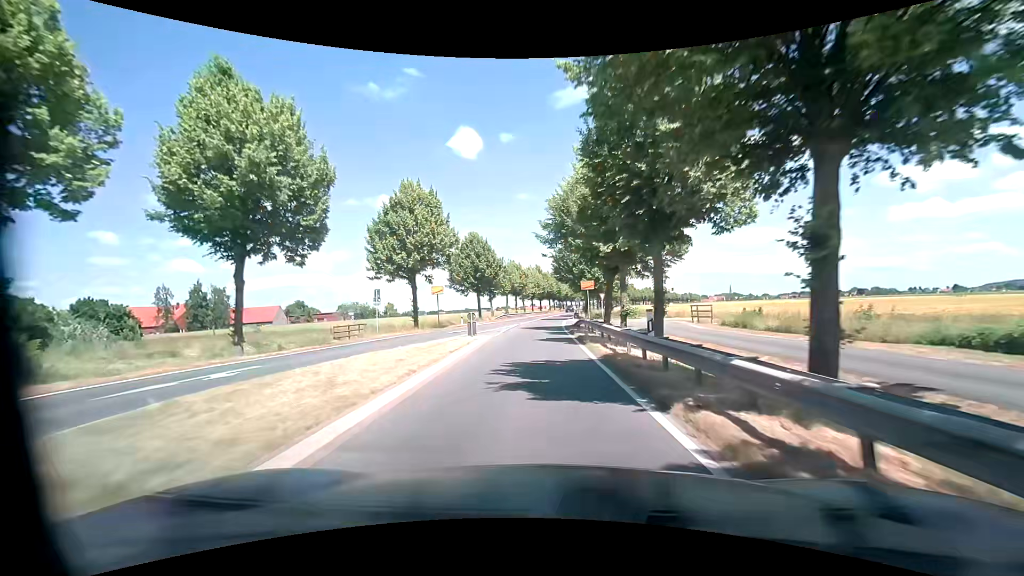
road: primary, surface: asphalt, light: Day
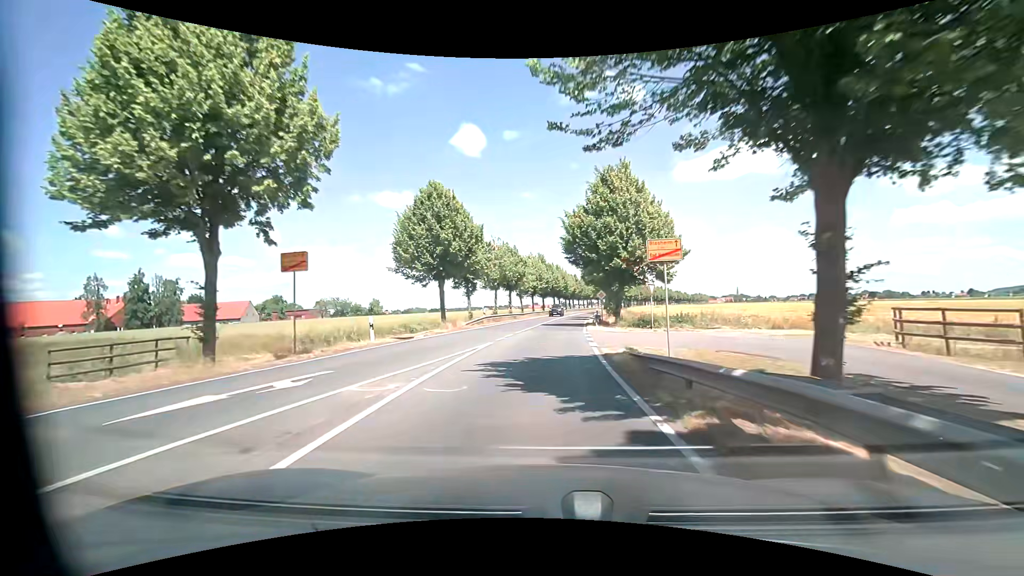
(-0.1, +22.5) m; 0°
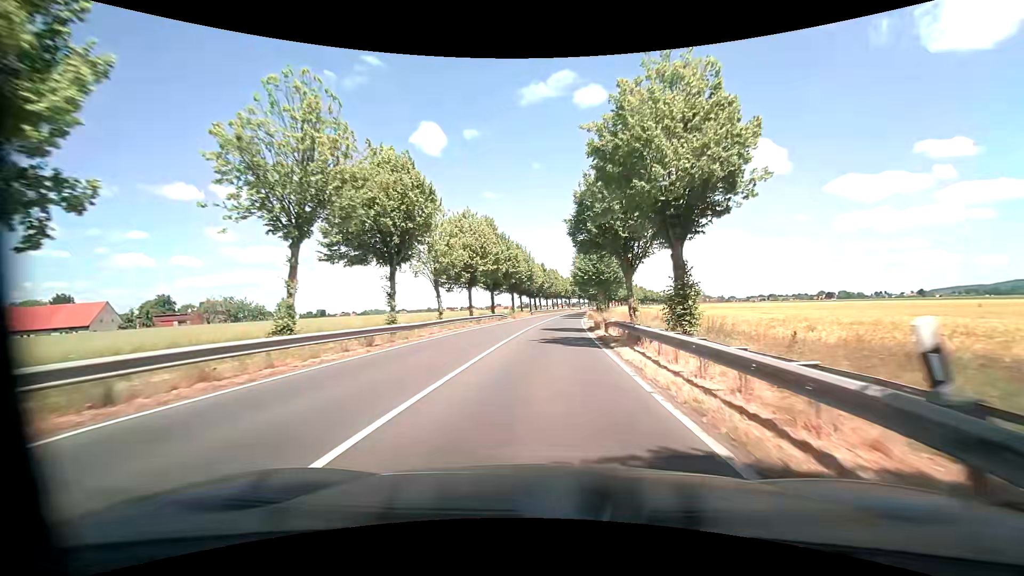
(+1.4, +39.0) m; +5°
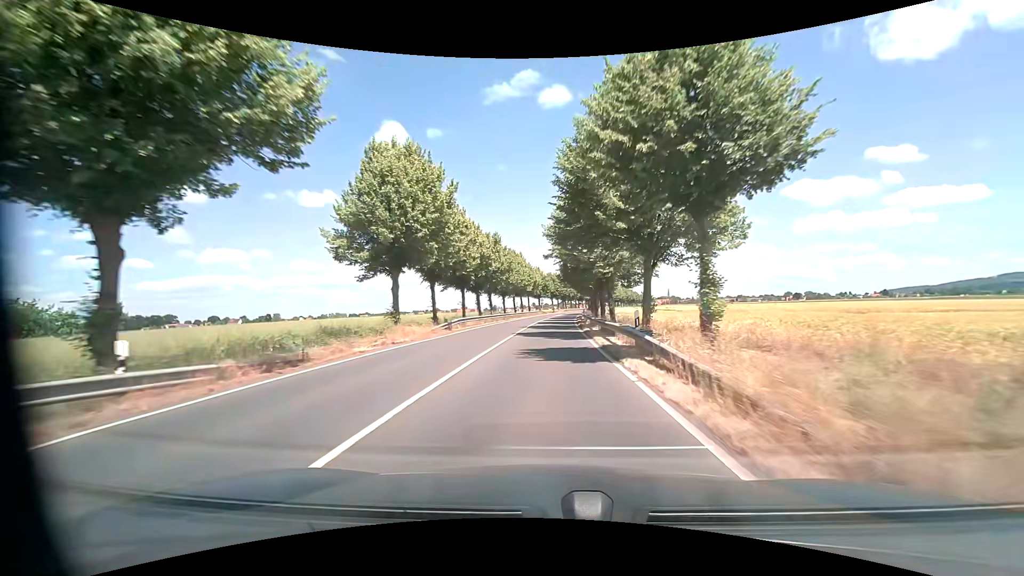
(+1.4, +46.1) m; +3°
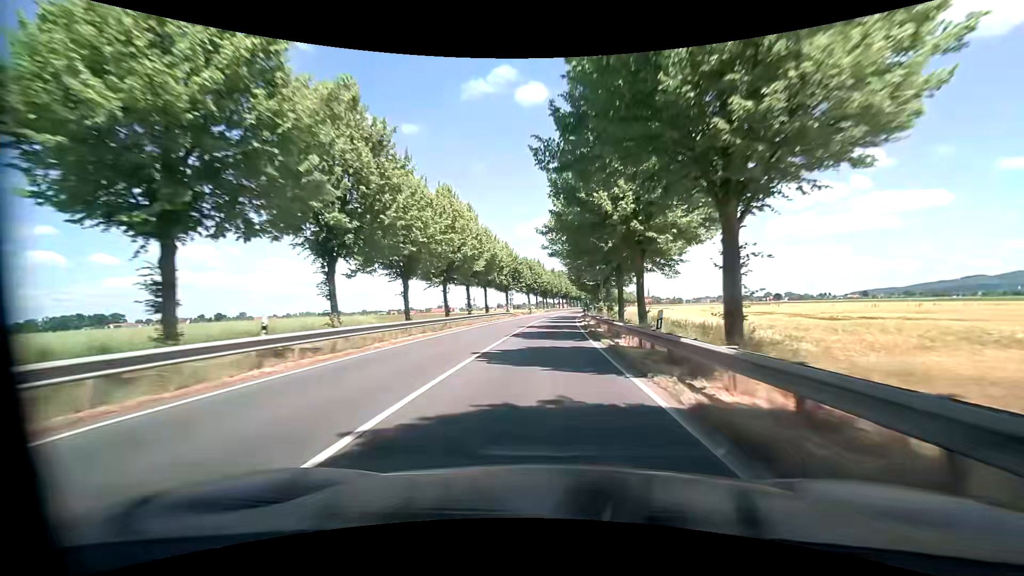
(+0.9, +42.6) m; +2°
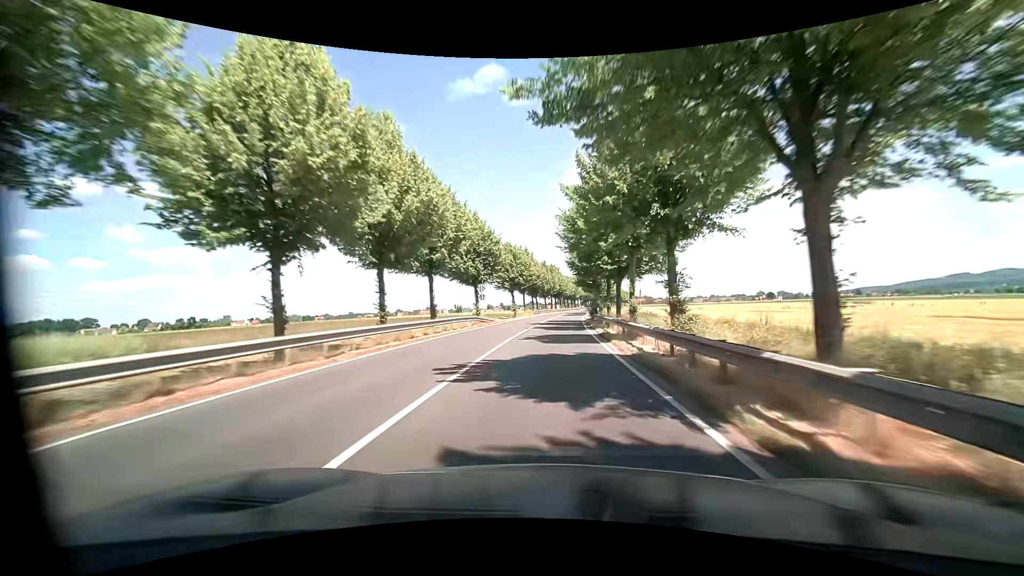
(+0.3, +23.1) m; +1°
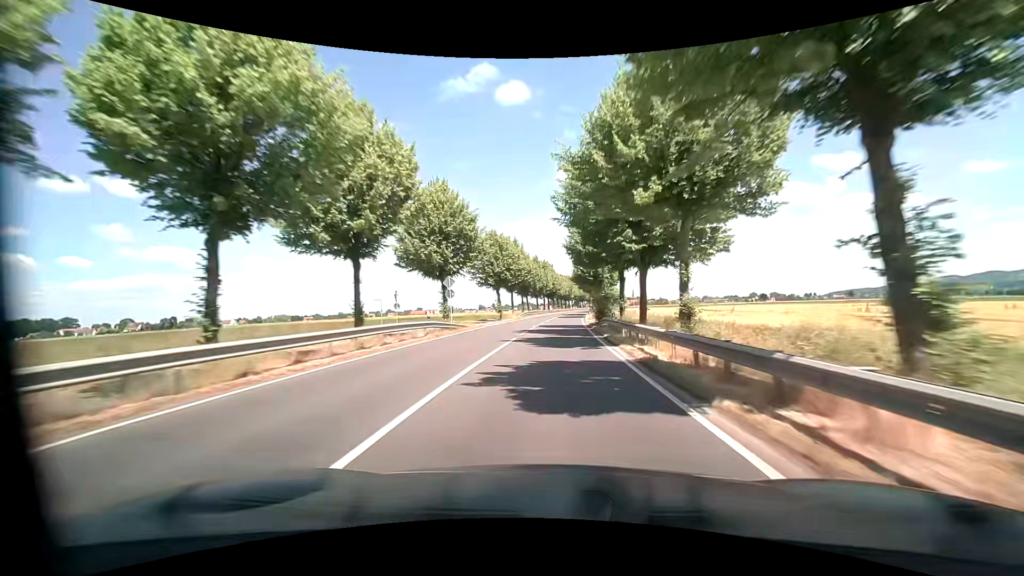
(+0.1, +12.0) m; +1°
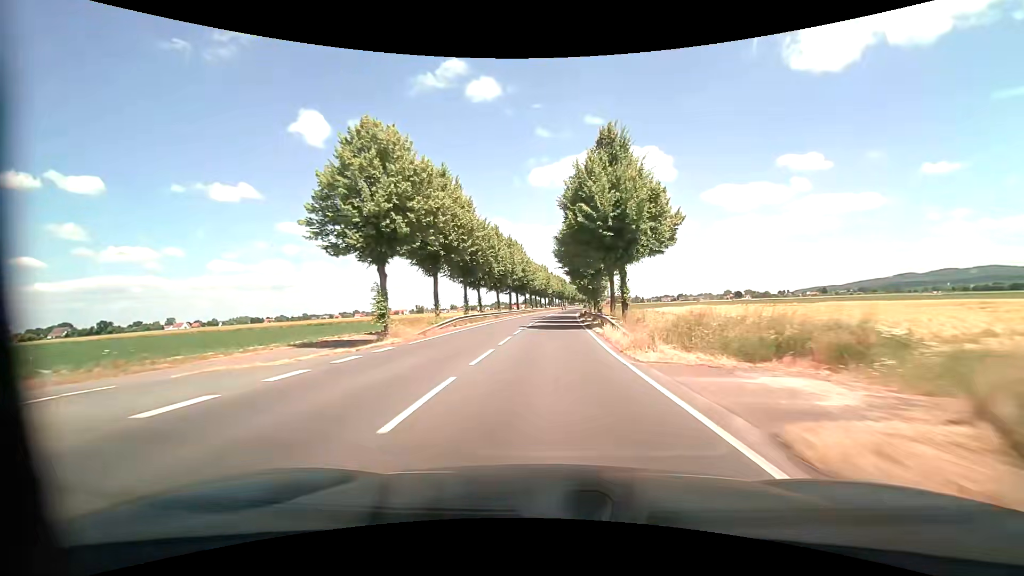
(+1.0, +37.3) m; +3°
(0, +10) (0, +20) (0, +30) (+1, +40) (+1, +50) (+2, +60) (+3, +70) (+3, +80) (+4, +90) (+5, +100) m
